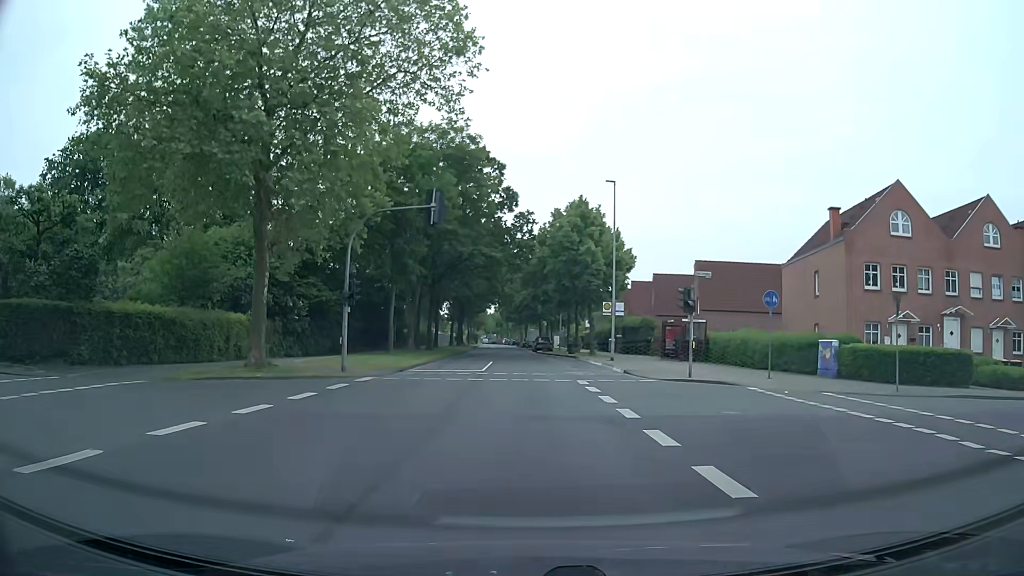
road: tertiary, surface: asphalt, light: Day
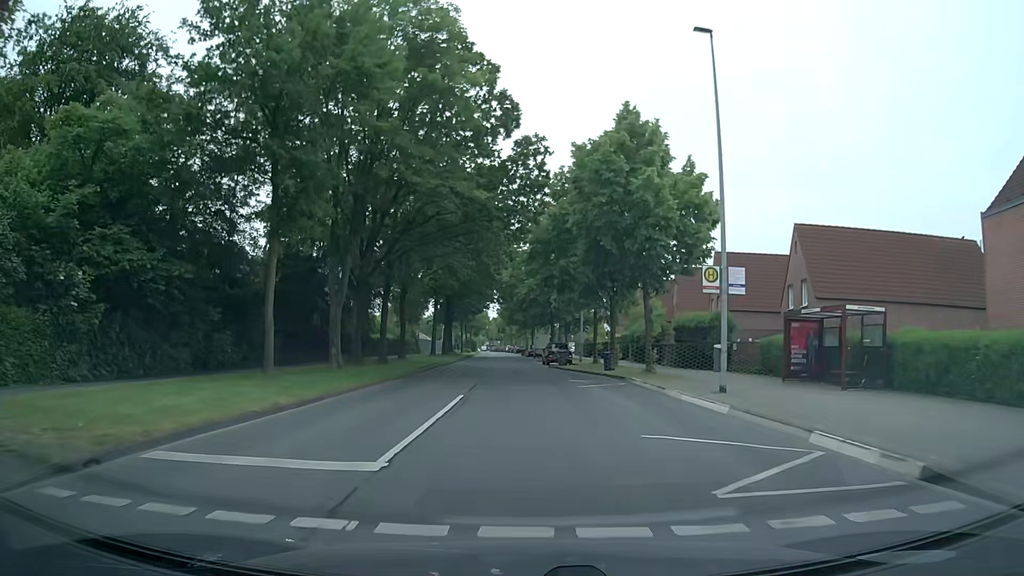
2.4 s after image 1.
(-0.4, +21.3) m; -1°
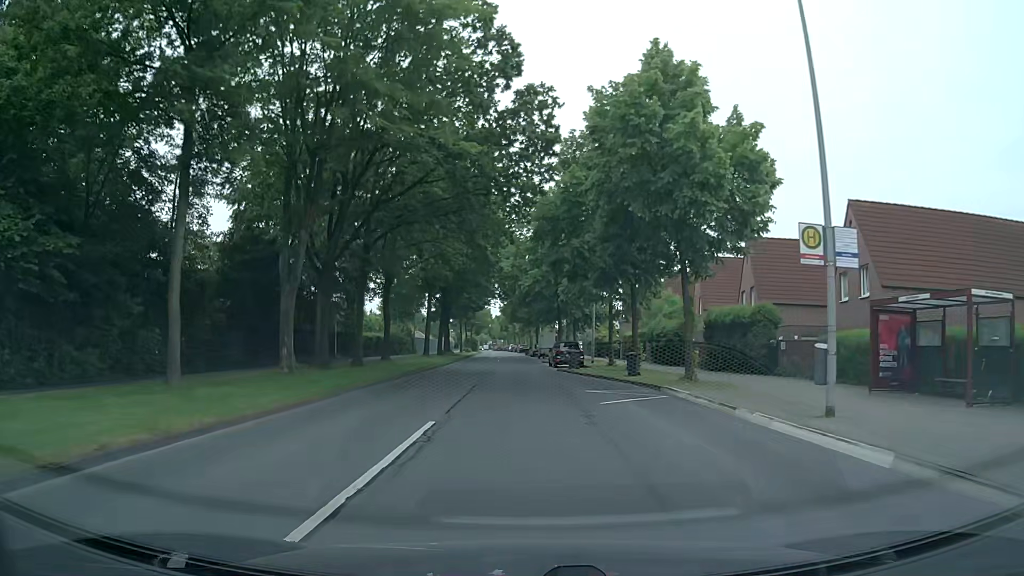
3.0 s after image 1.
(0.0, +6.5) m; 0°
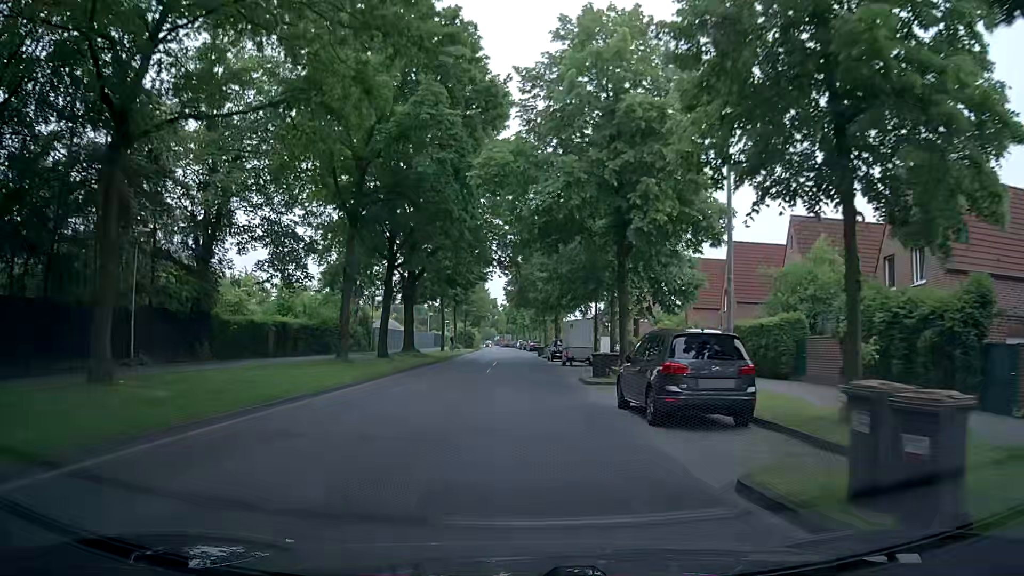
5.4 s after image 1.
(-0.4, +28.5) m; -3°
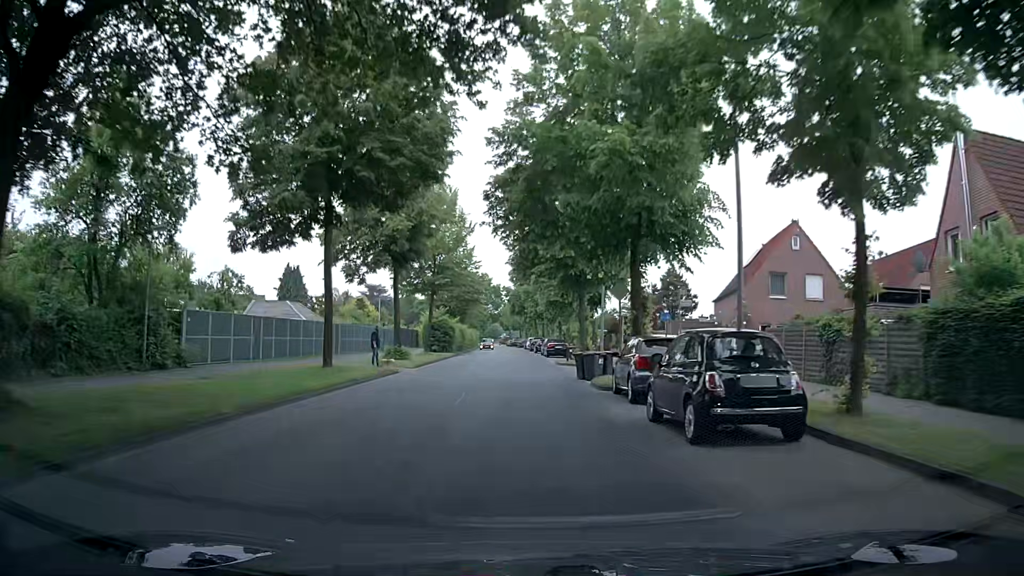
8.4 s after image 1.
(+0.8, +36.3) m; 0°
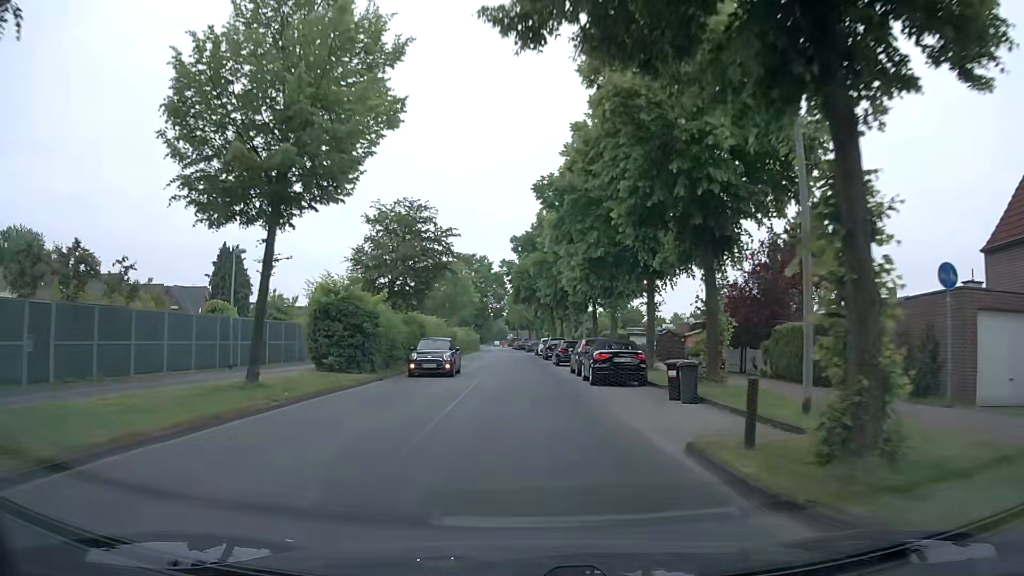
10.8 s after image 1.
(+0.4, +29.9) m; 0°
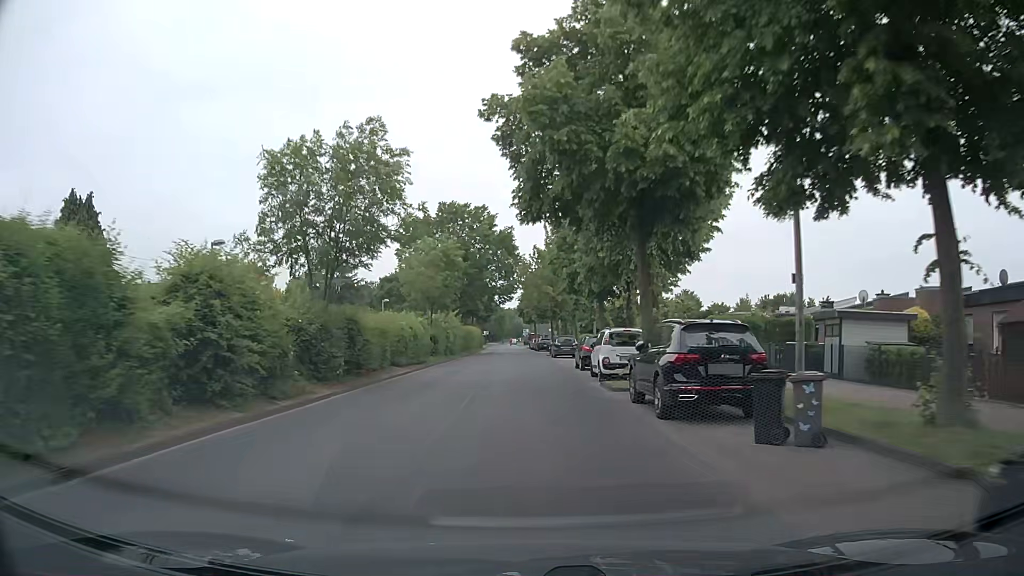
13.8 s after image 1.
(-0.6, +37.9) m; -2°
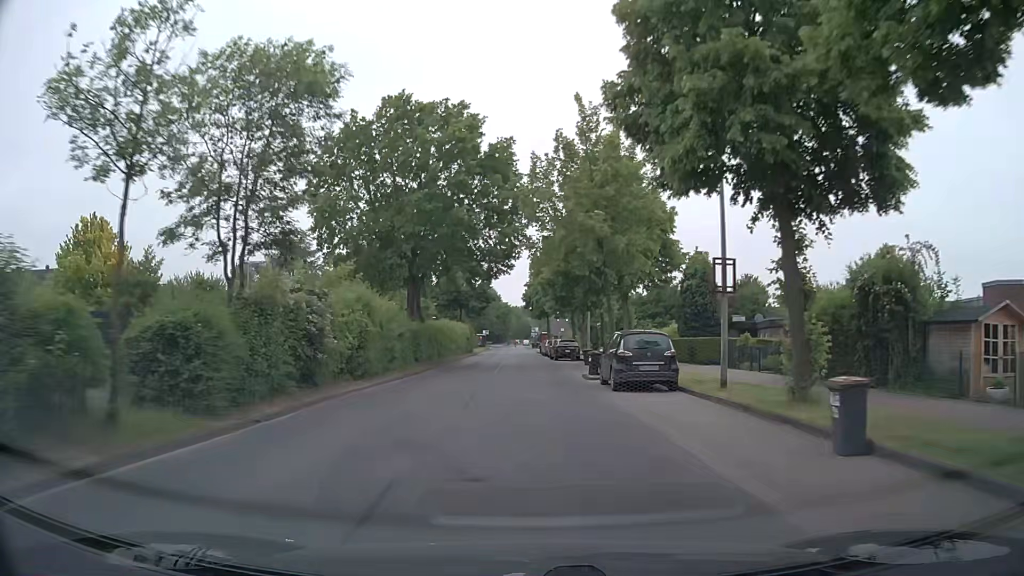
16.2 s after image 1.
(0.0, +30.5) m; 0°
(0, +10) (0, +20) (0, +30) (0, +40) (0, +50) (0, +60) (-1, +70) (-1, +80) (-1, +90) (-1, +100) m
